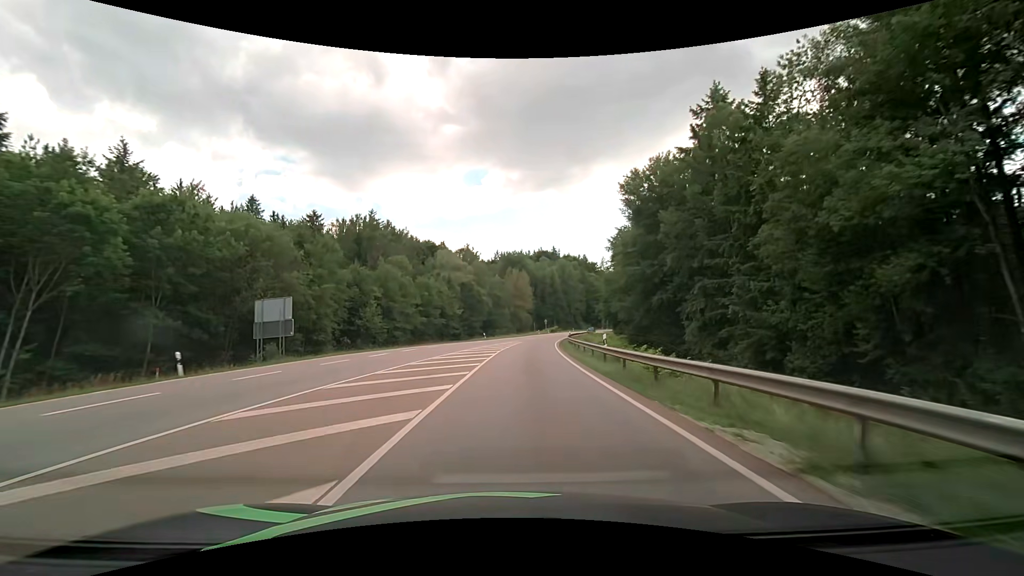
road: secondary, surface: asphalt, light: Day
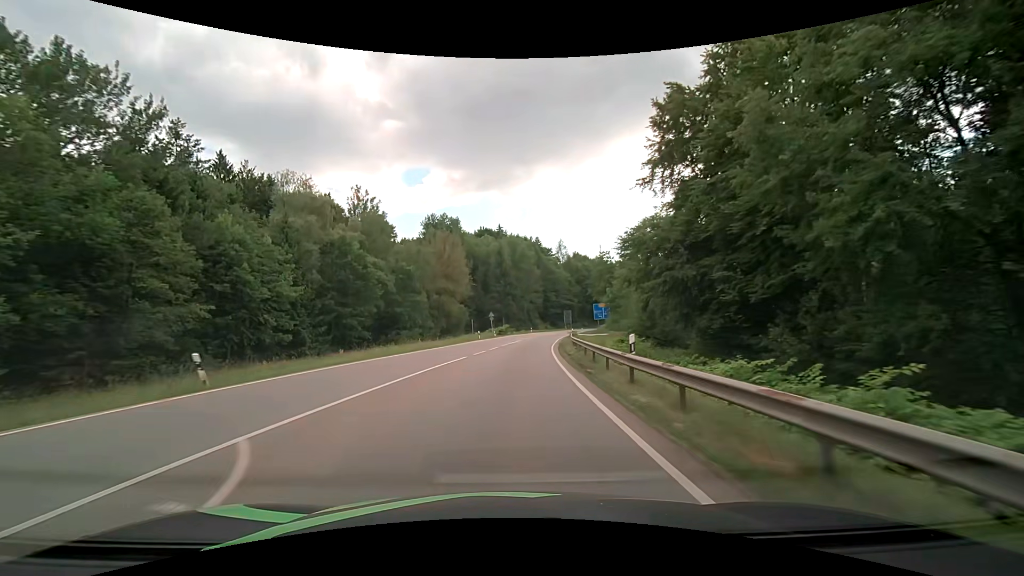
(+3.5, +53.5) m; +7°
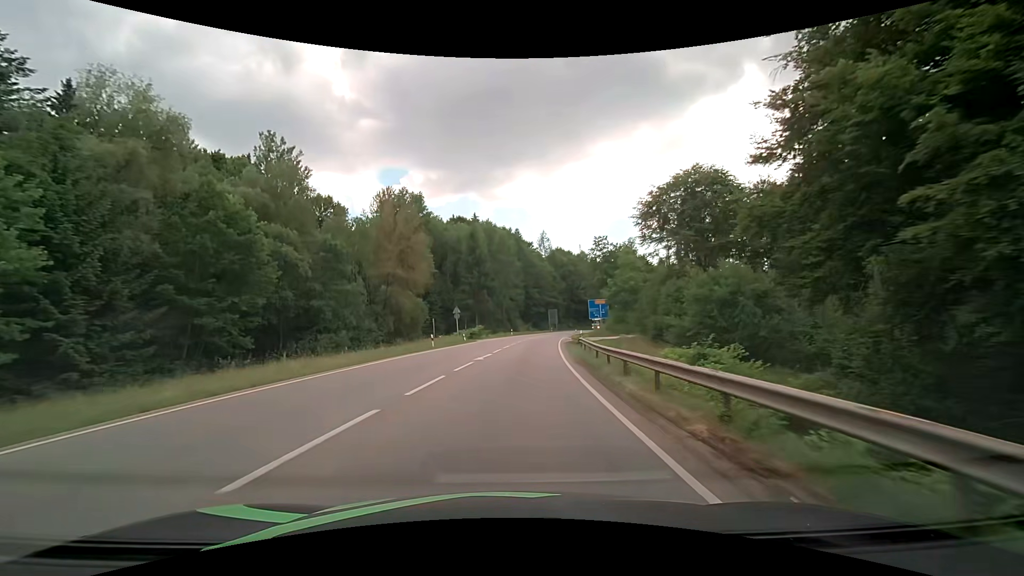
(+0.3, +21.4) m; +2°
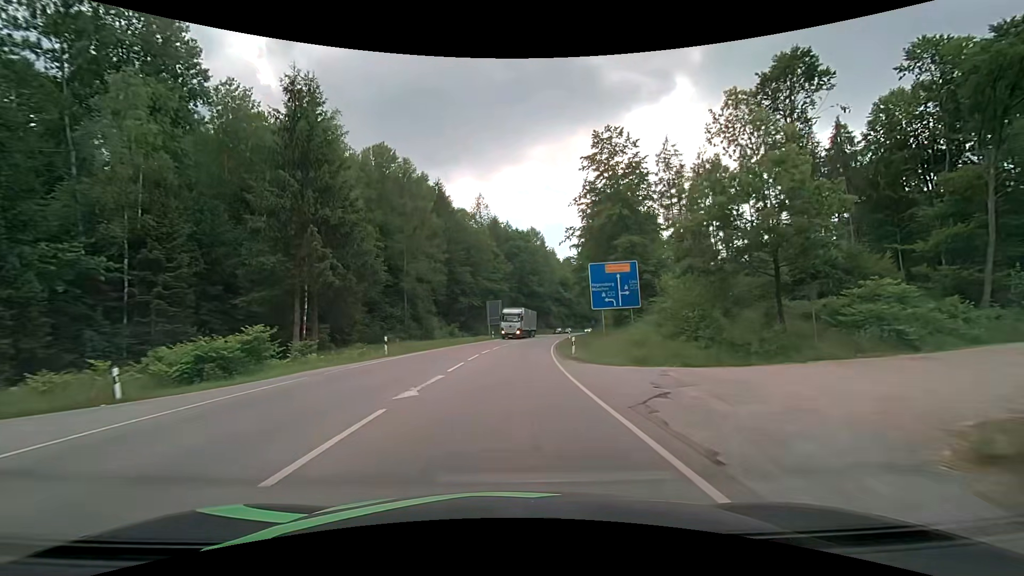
(+3.8, +53.5) m; +8°
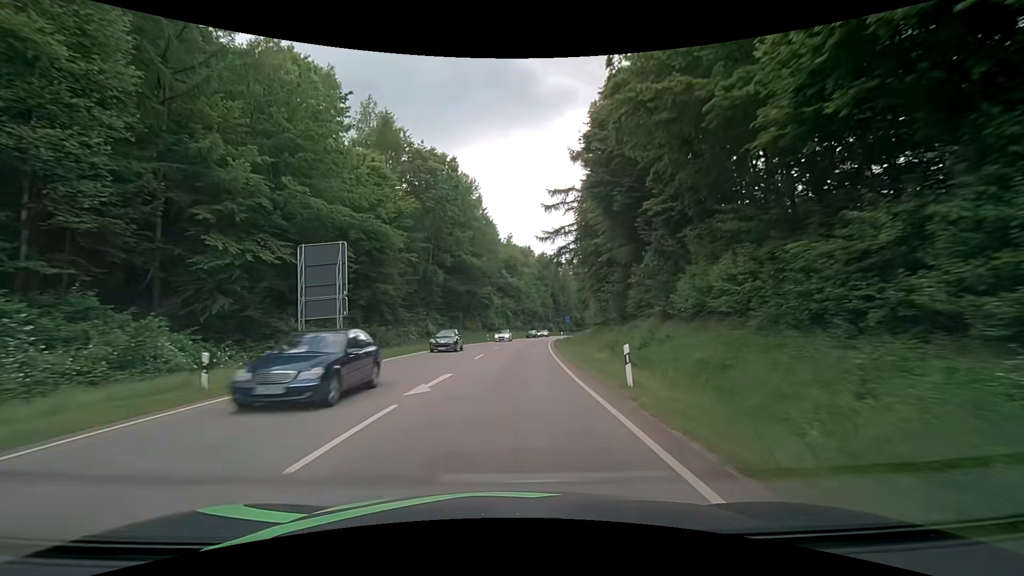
(+3.3, +53.6) m; +7°
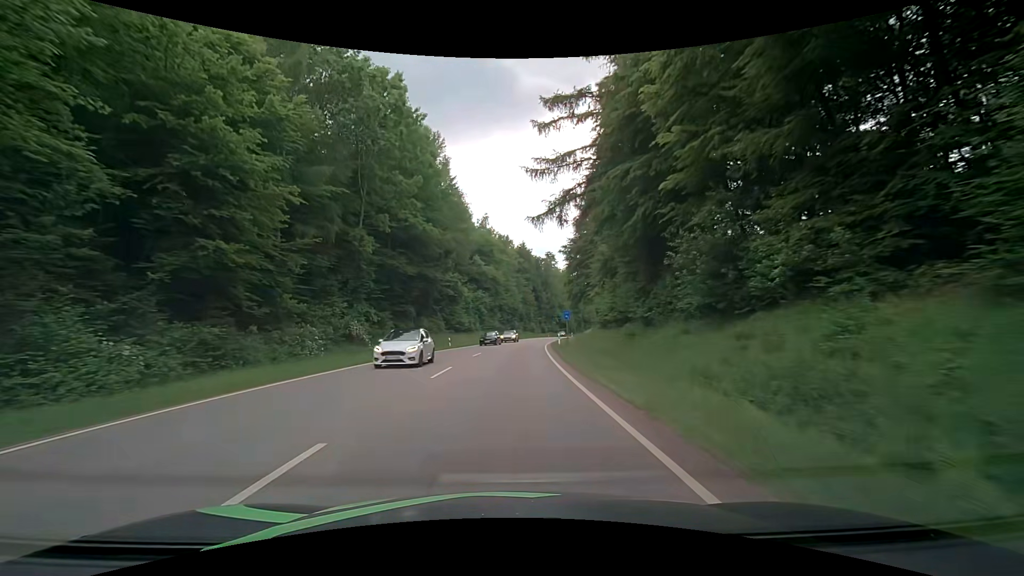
(+0.5, +21.5) m; +3°
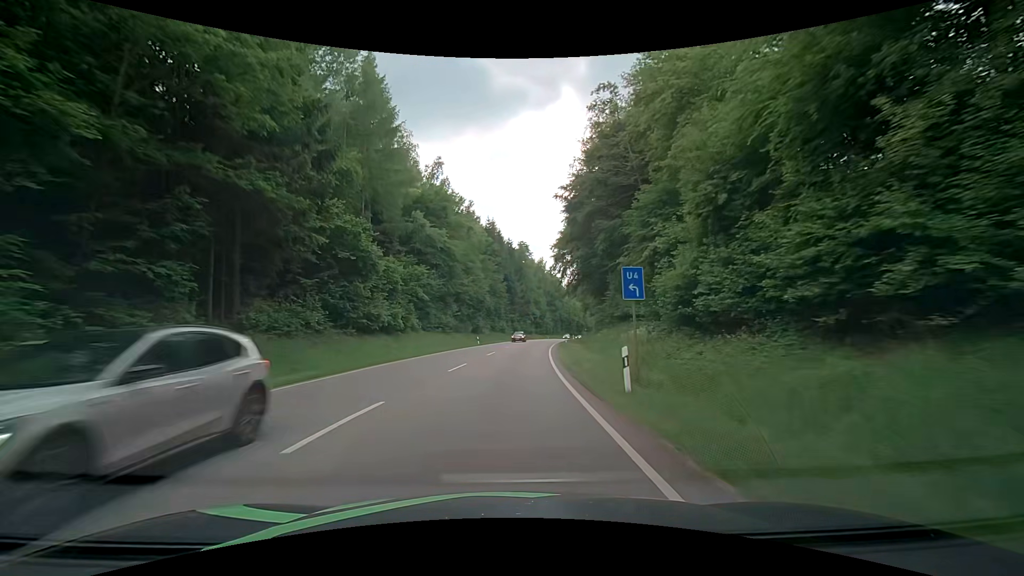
(+1.0, +32.3) m; +4°
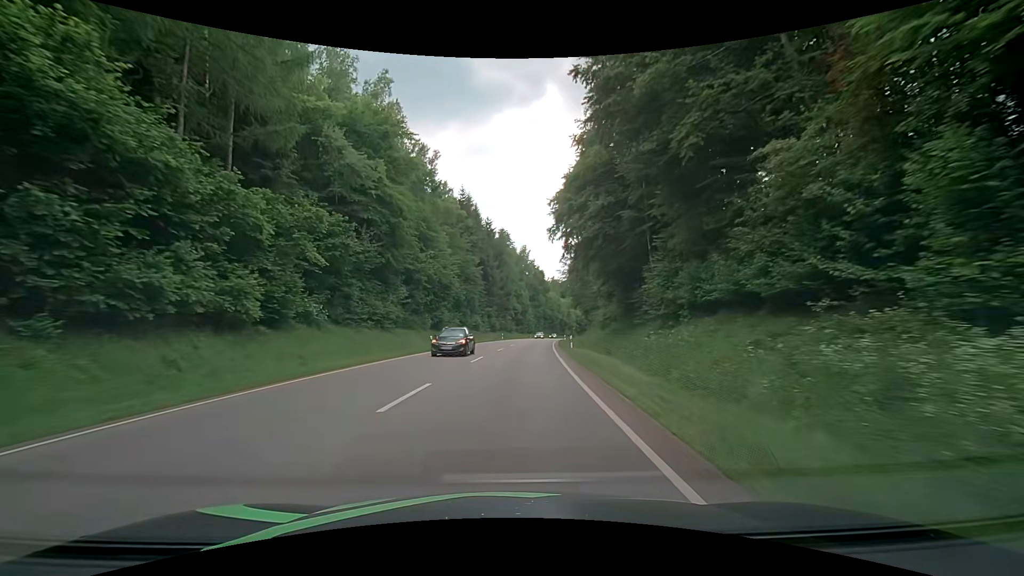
(+0.1, +21.6) m; +2°
(0, +10) (0, +20) (+1, +30) (+2, +40) (+3, +50) (+4, +60) (+5, +70) (+6, +80) (+7, +90) (+9, +100) m
